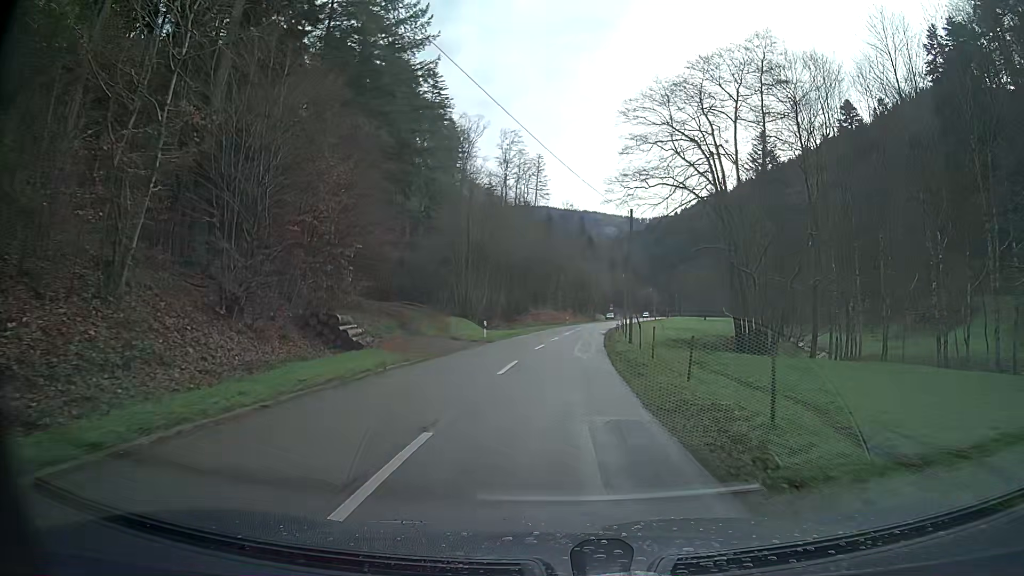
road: tertiary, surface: asphalt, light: Day
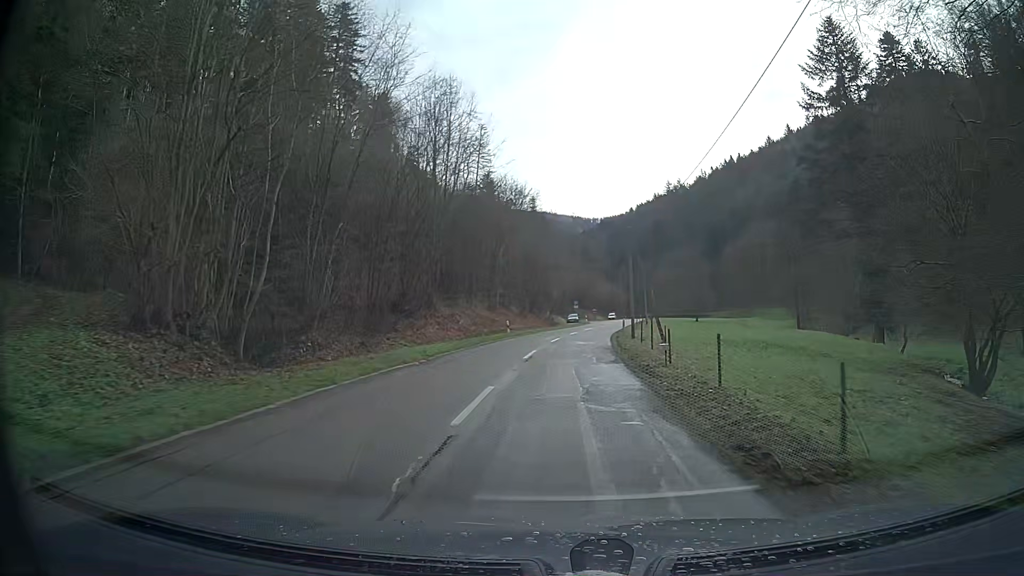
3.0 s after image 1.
(+1.2, +39.0) m; +4°
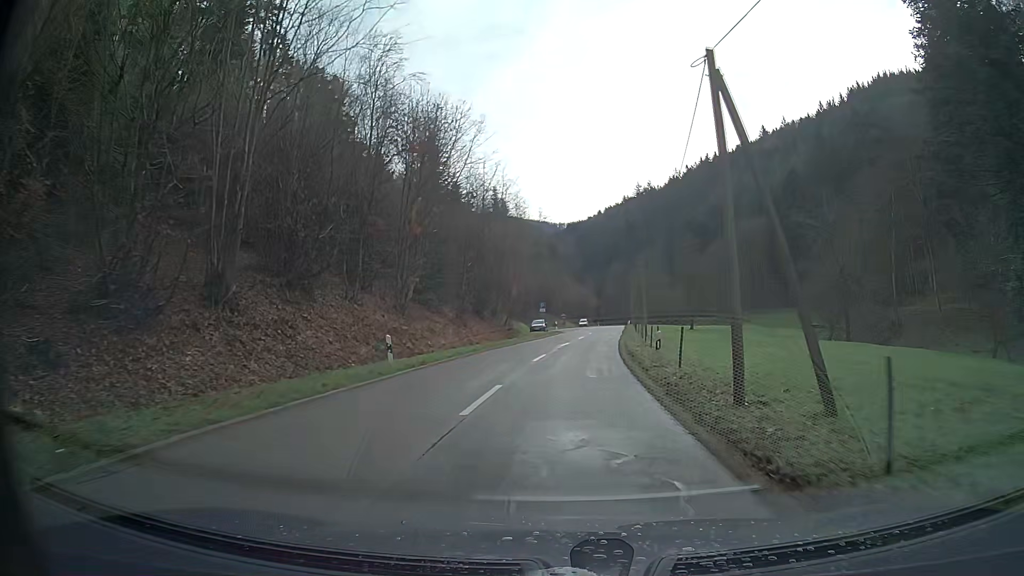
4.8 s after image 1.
(+0.7, +23.3) m; +3°
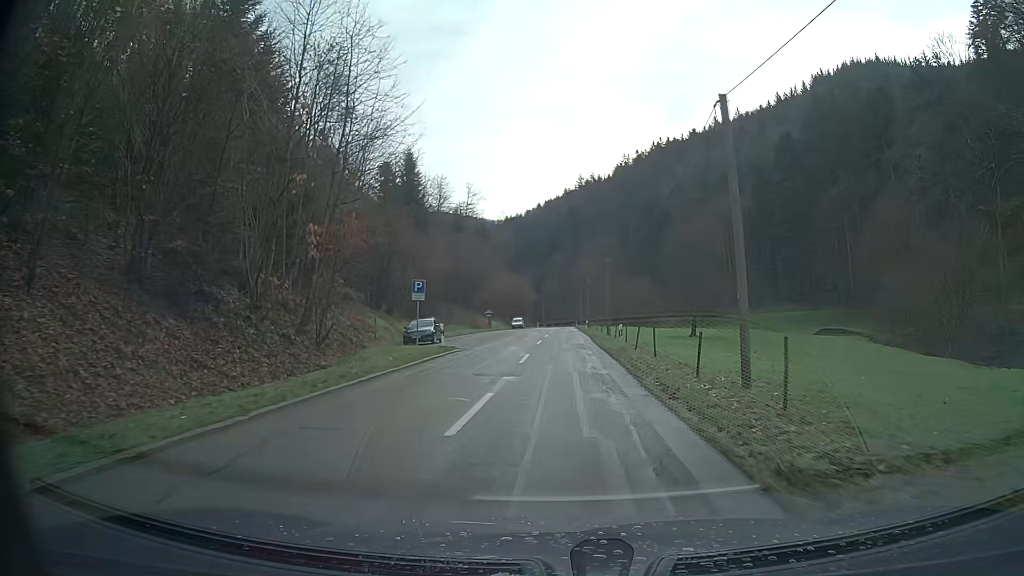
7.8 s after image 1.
(+2.1, +38.5) m; +5°
